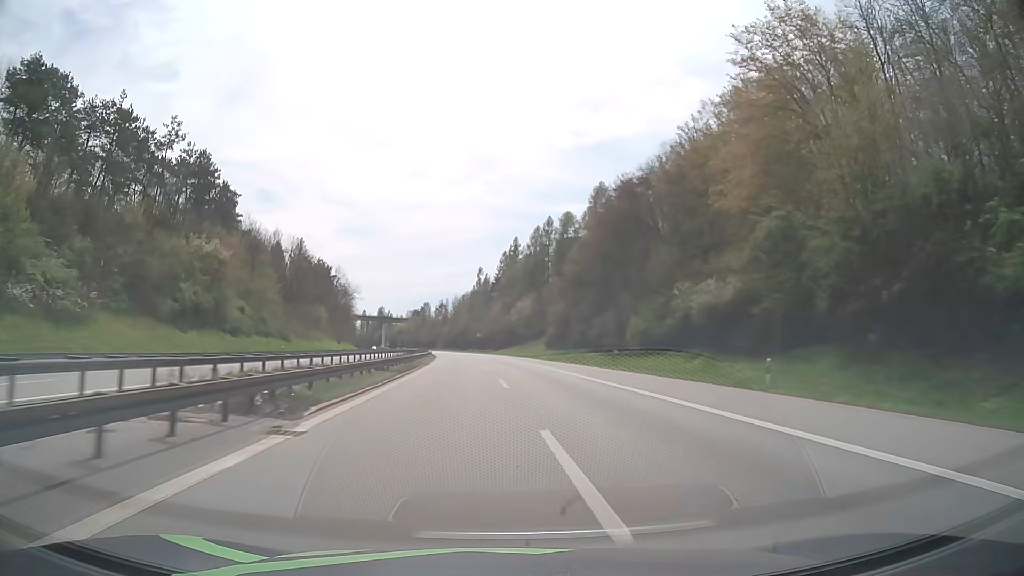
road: motorway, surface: asphalt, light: Day
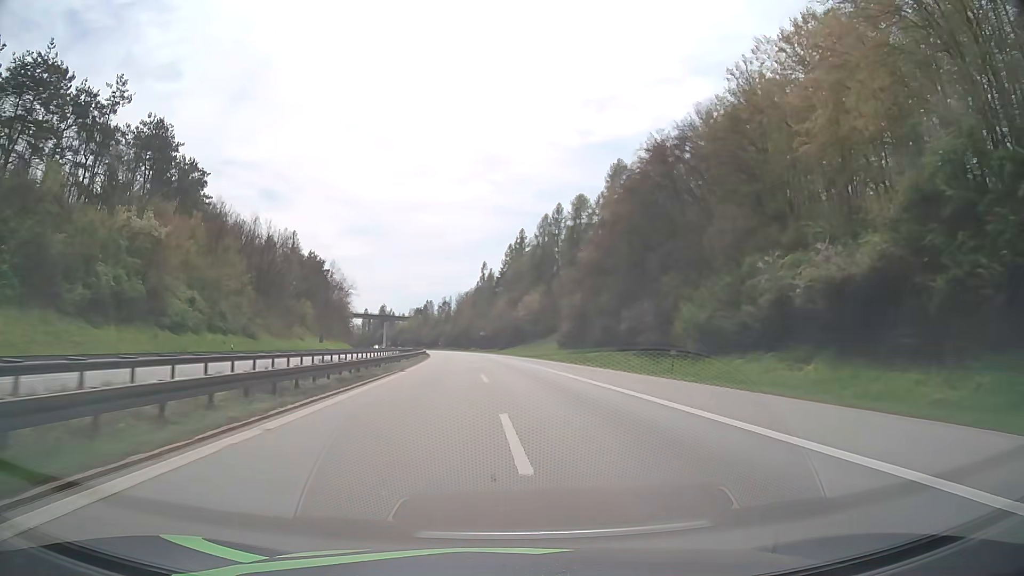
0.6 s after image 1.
(-0.1, +15.4) m; -1°
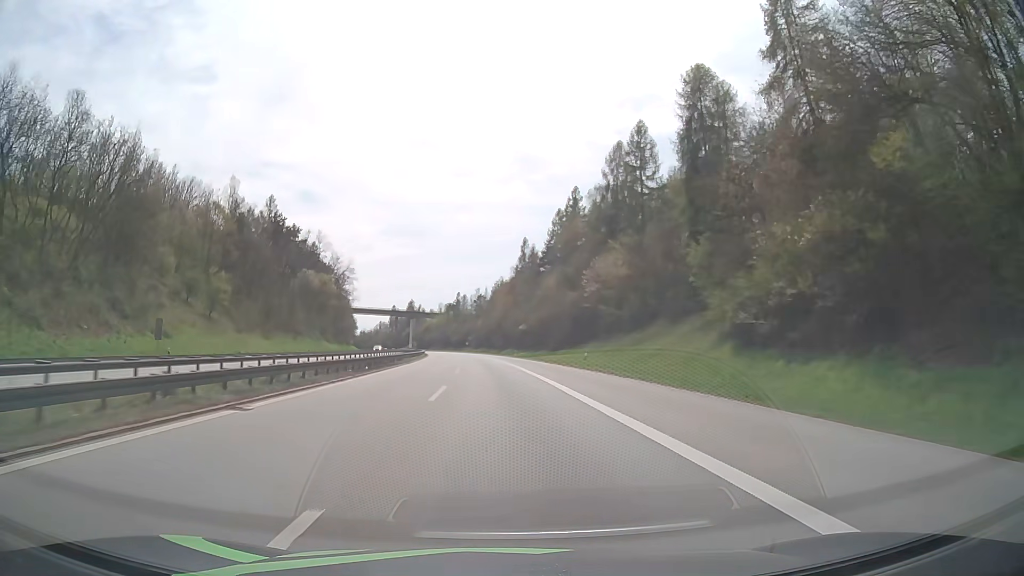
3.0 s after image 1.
(-1.5, +61.8) m; -3°
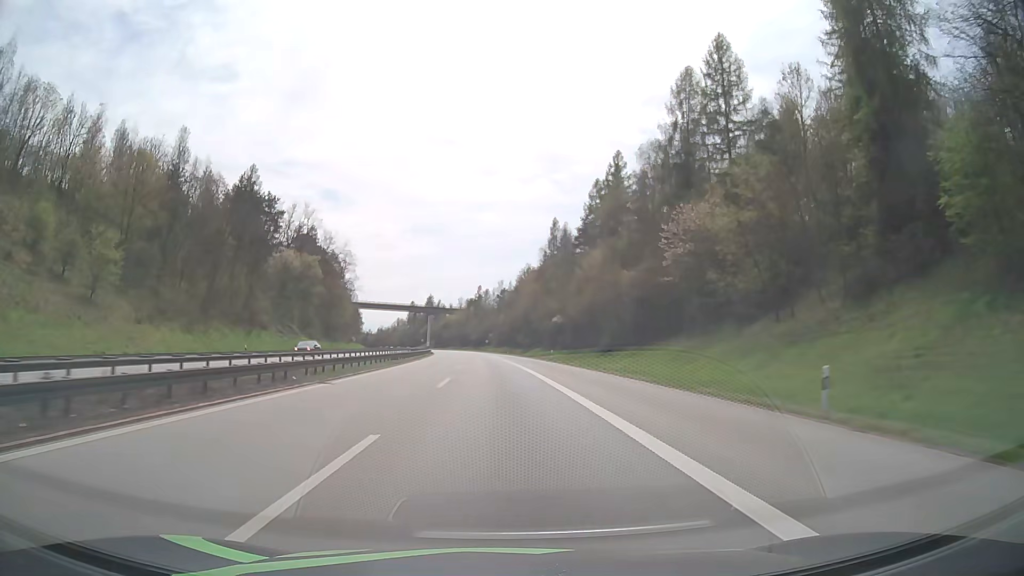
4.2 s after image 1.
(-0.6, +31.2) m; -2°
(0, +10) (0, +20) (0, +30) (-1, +40) (-1, +50) (-2, +60) (-2, +70) (-3, +80) (-4, +90) (-5, +100) m
